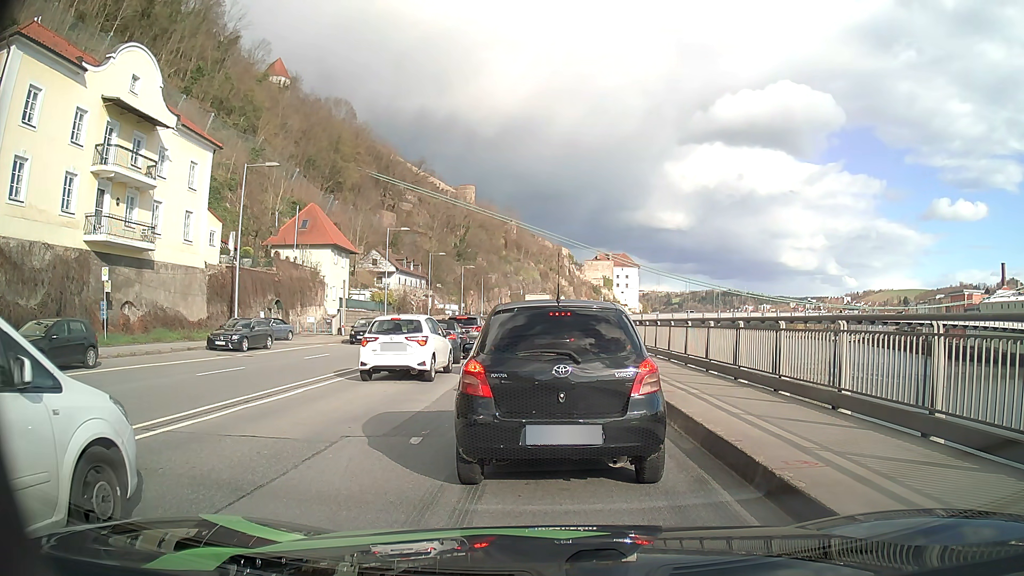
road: primary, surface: asphalt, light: Day
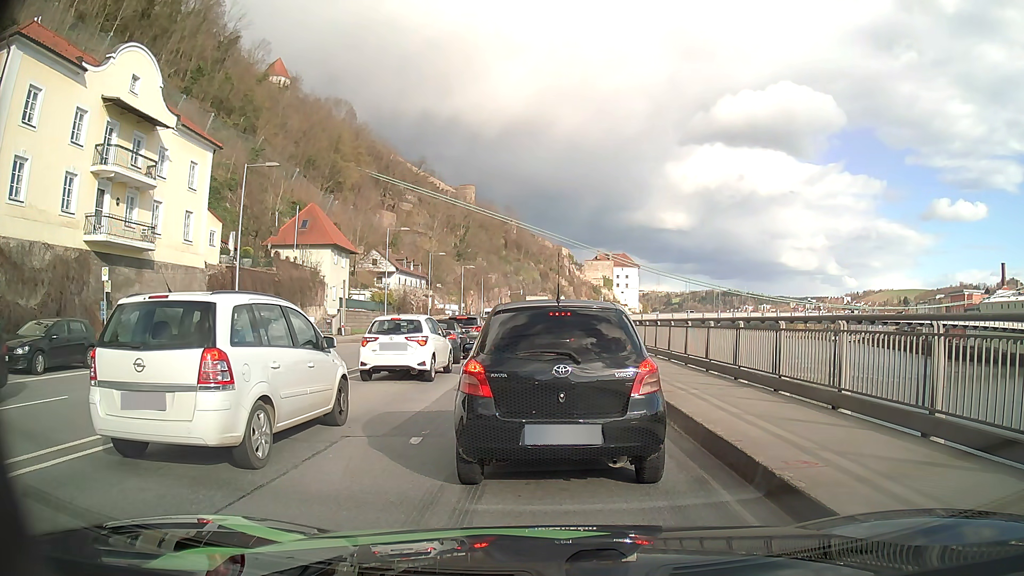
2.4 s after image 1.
(0.0, 0.0) m; 0°
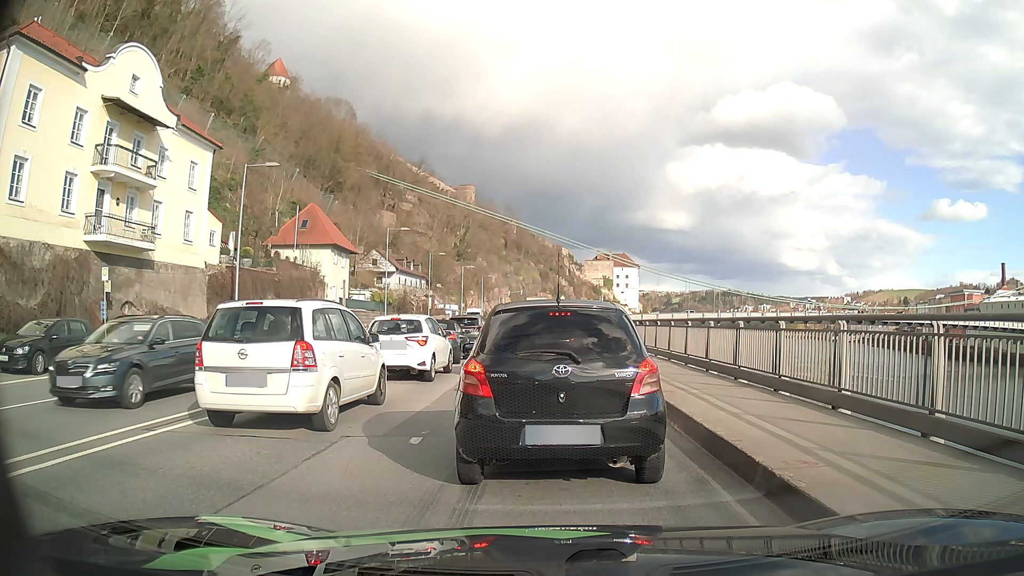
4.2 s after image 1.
(0.0, 0.0) m; 0°
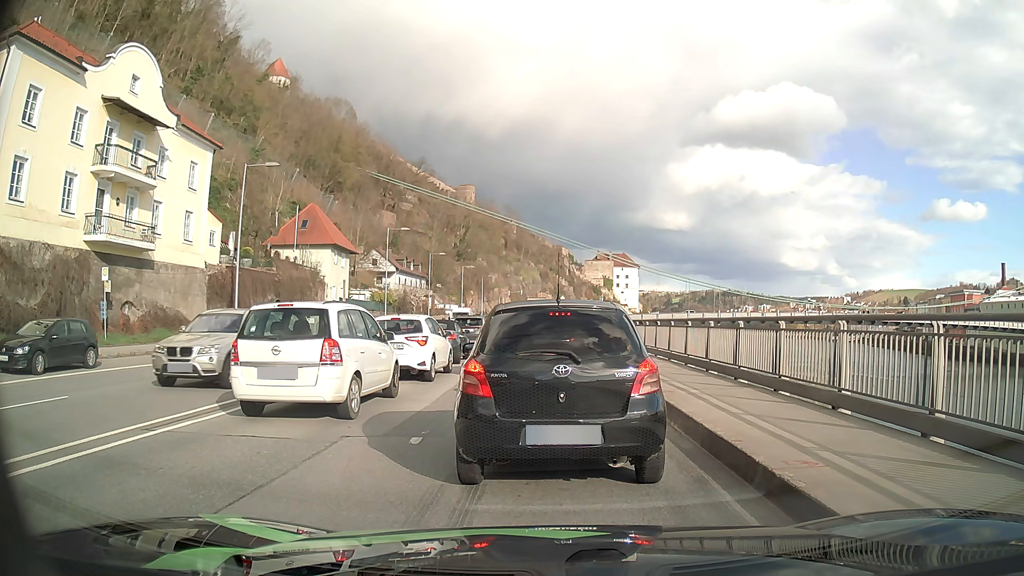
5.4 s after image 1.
(0.0, 0.0) m; 0°
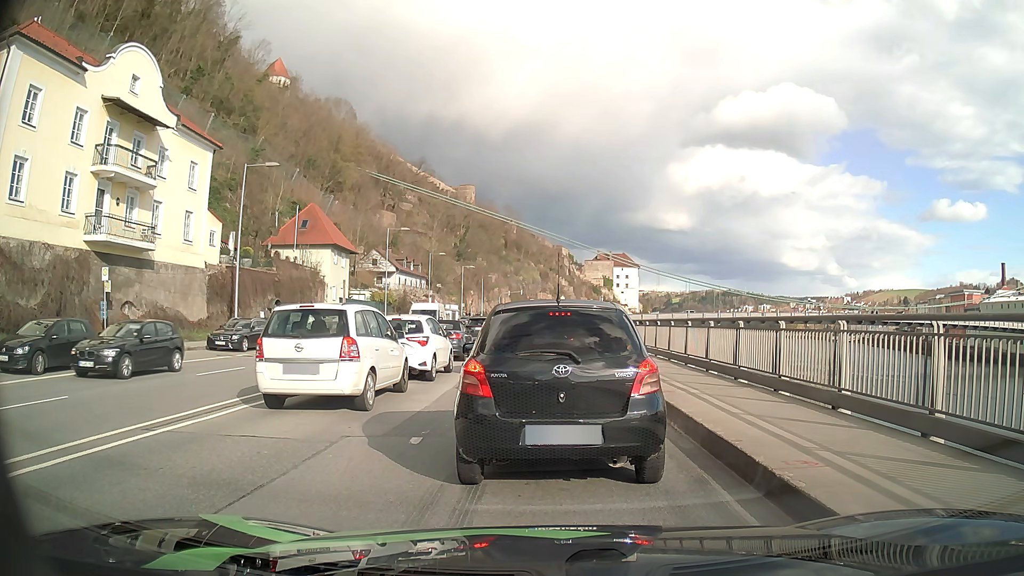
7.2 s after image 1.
(0.0, 0.0) m; 0°
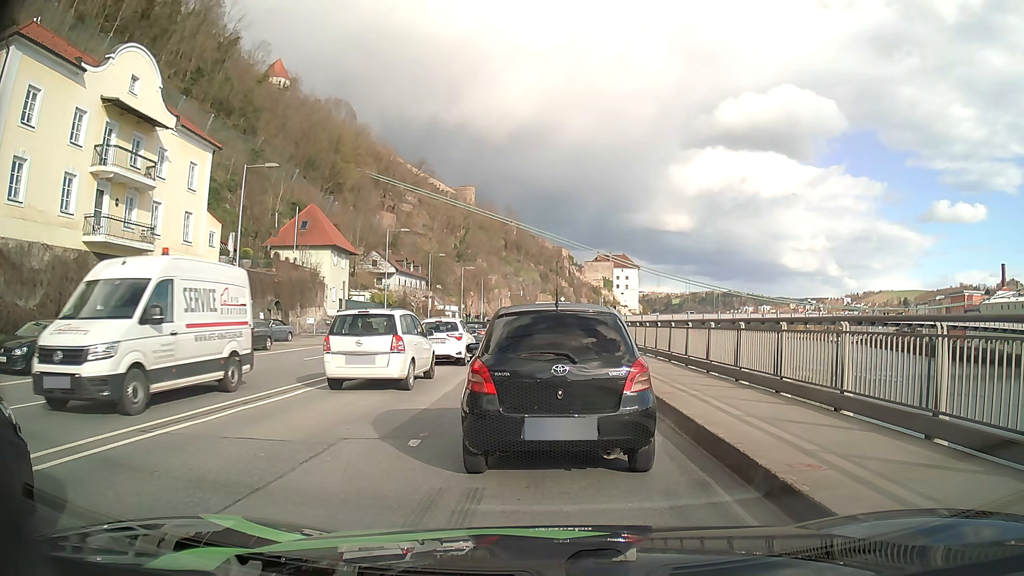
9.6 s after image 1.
(0.0, +0.1) m; 0°
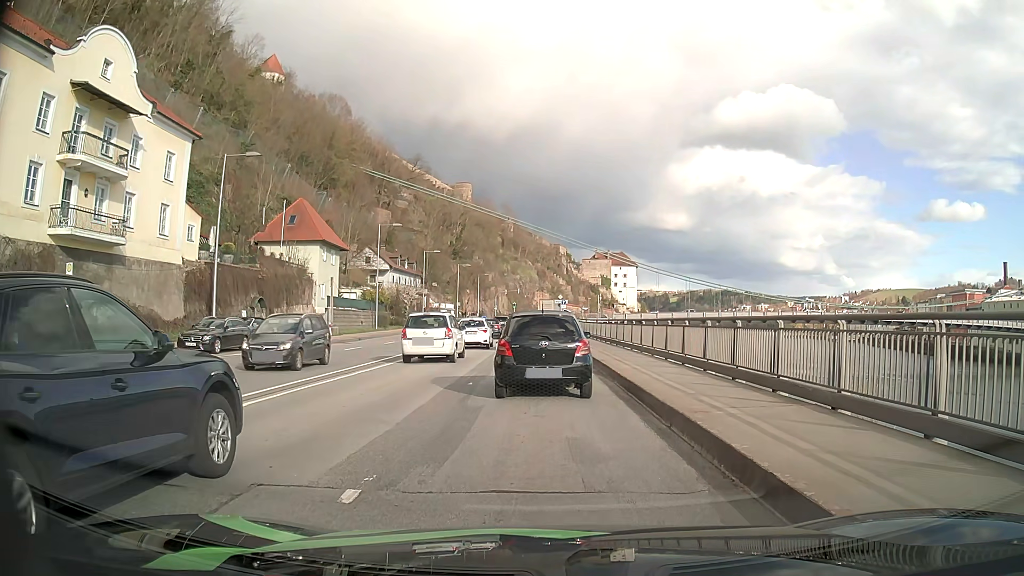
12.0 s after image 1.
(0.0, +2.6) m; +1°
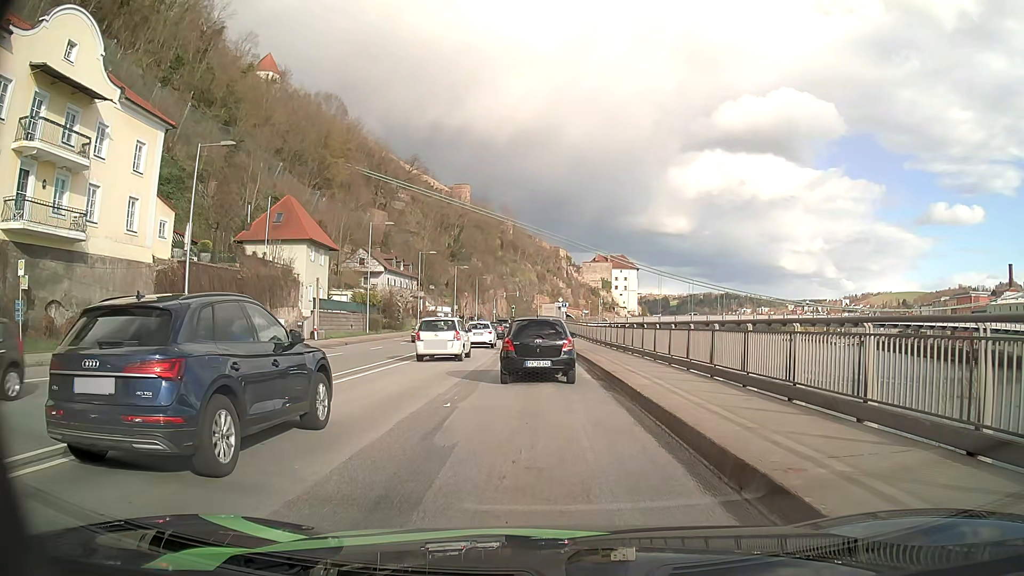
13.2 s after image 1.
(0.0, +3.4) m; +1°
(0, +10) (-1, +20) (-1, +30) (-1, +40) (-2, +50) (-2, +60) (-3, +70) (-3, +80) (-4, +90) (-4, +100) m
